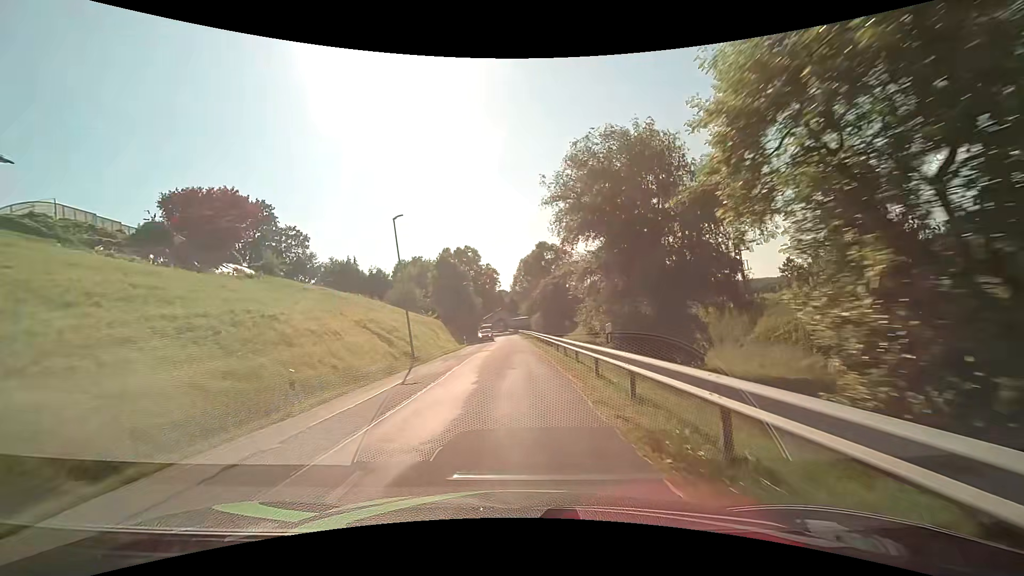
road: unclassified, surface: asphalt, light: Day
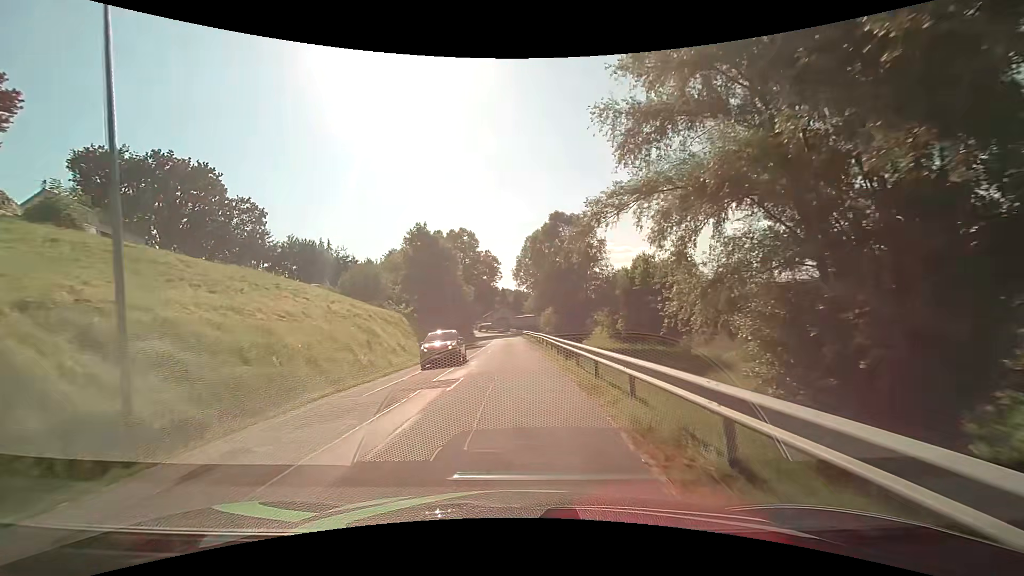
(-0.1, +20.3) m; 0°
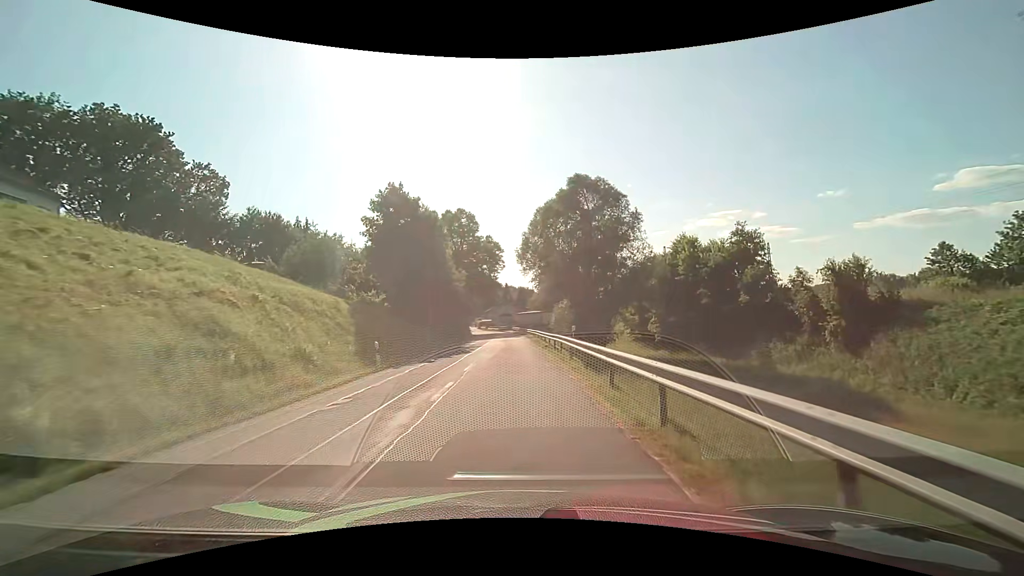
(-0.2, +13.5) m; 0°
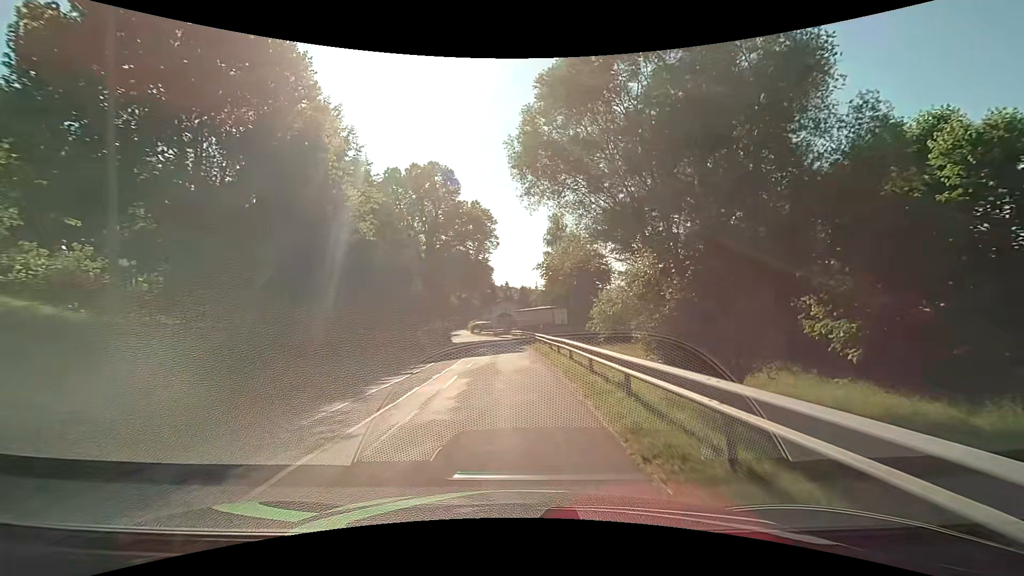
(0.0, +26.8) m; 0°
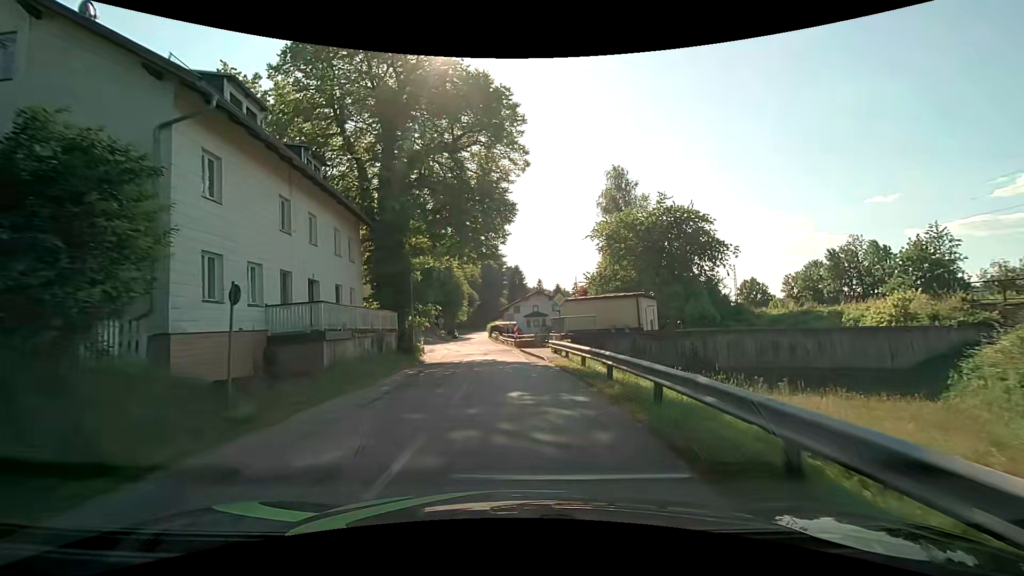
(-1.0, +32.0) m; -4°
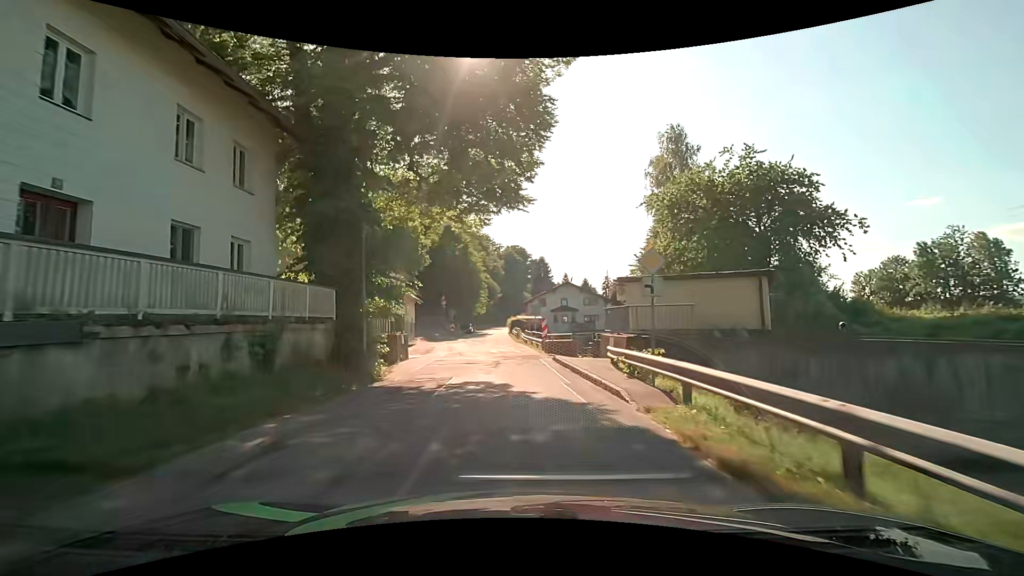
(-0.3, +12.3) m; -3°
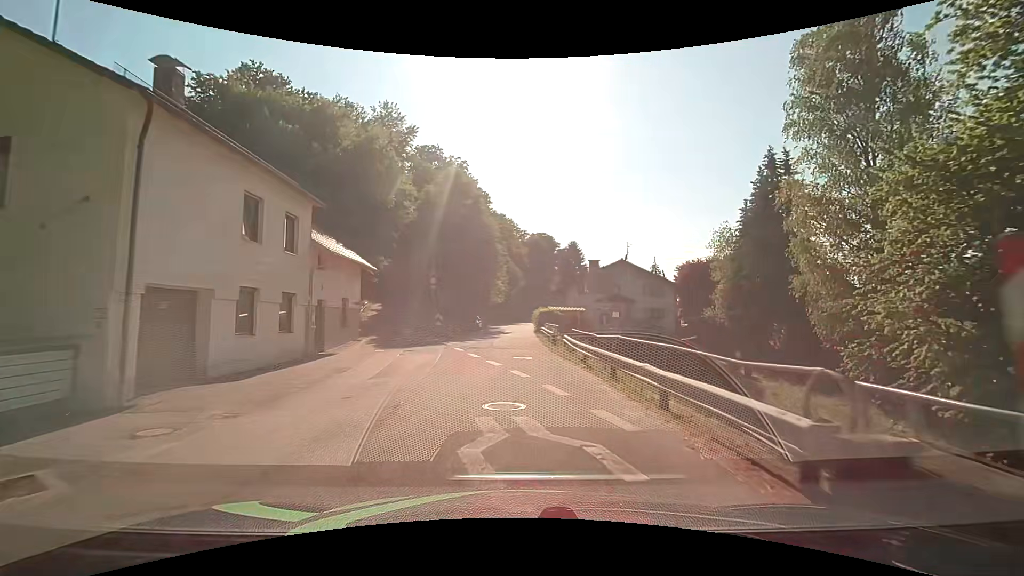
(-0.7, +23.7) m; -2°
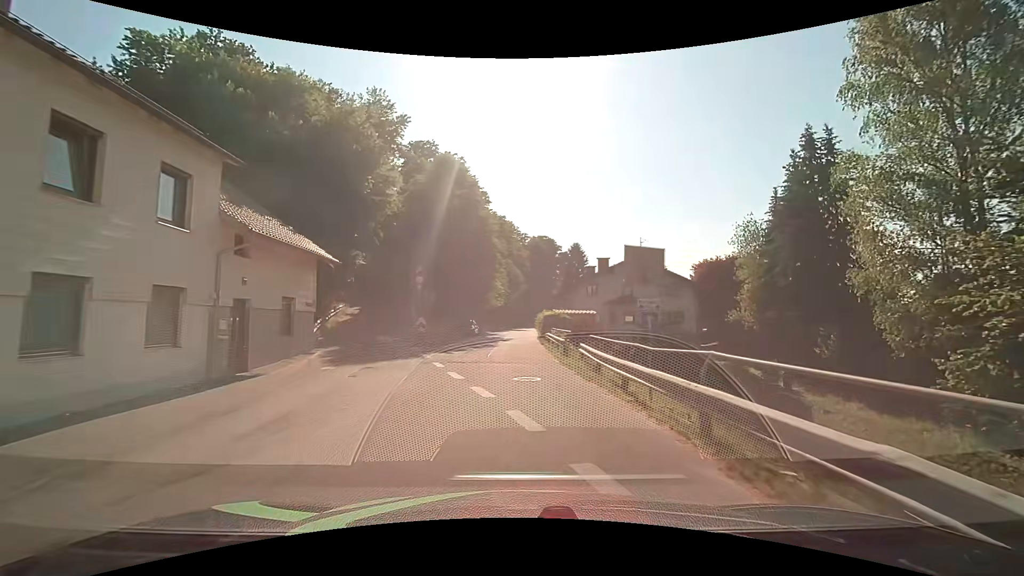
(-0.1, +5.9) m; 0°
(0, +10) (0, +20) (0, +30) (0, +40) (0, +50) (0, +60) (+1, +70) (+1, +80) (+1, +90) (+1, +100) m
